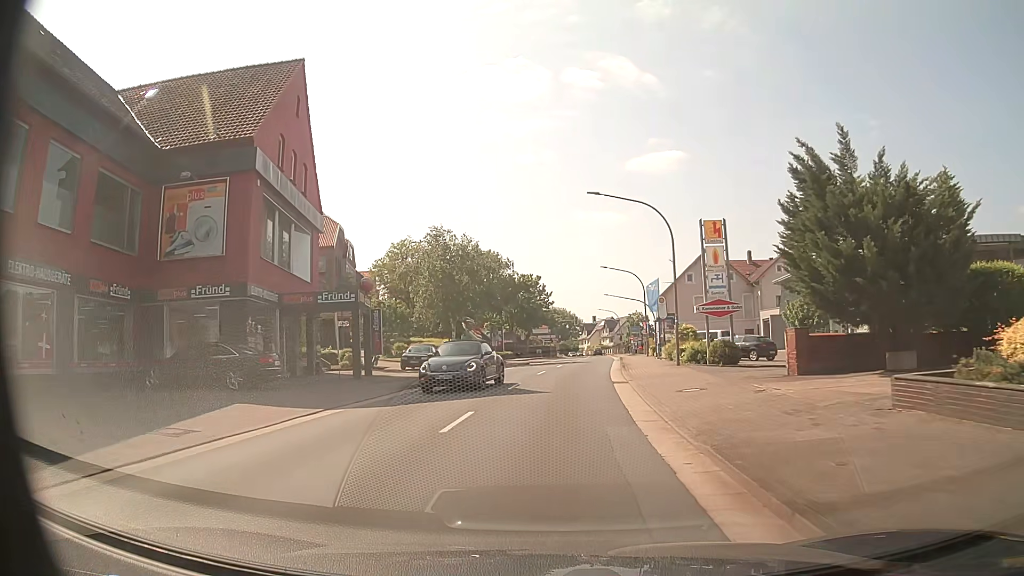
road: primary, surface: asphalt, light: Day
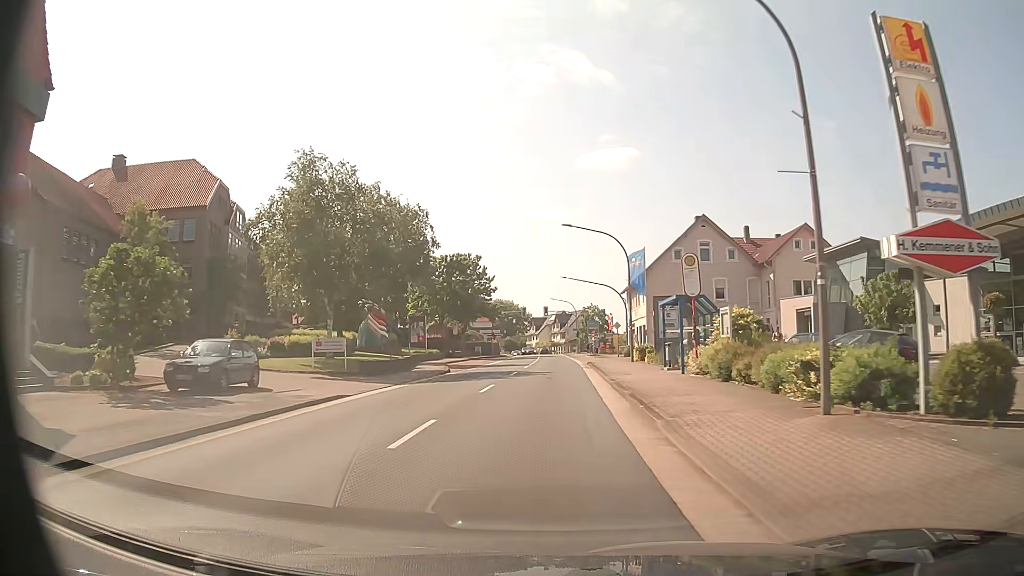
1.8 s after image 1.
(+0.7, +20.1) m; +5°
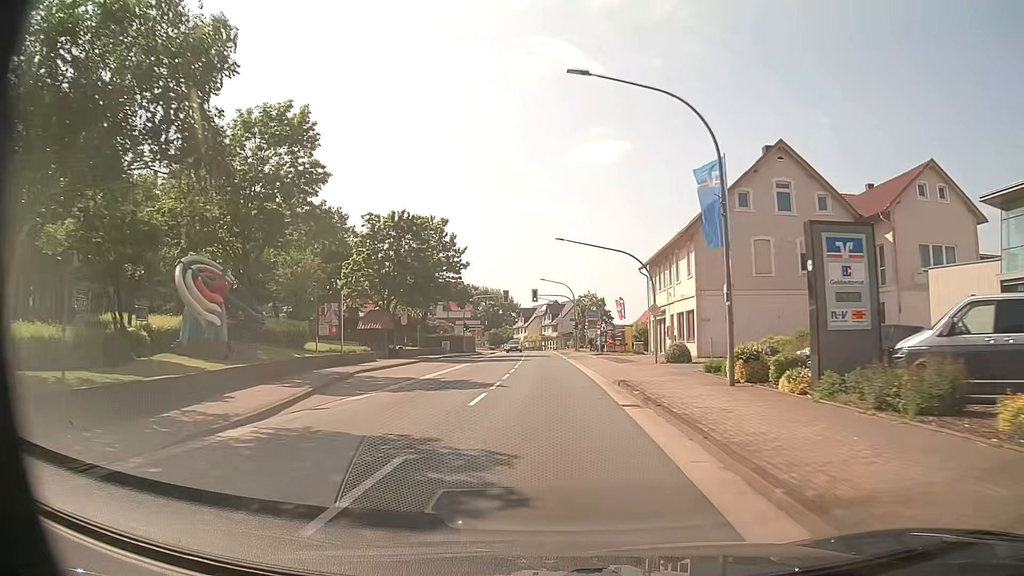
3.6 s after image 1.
(+0.1, +22.1) m; 0°
(0, +10) (0, +20) (0, +30) (0, +40) (0, +50) (0, +60) (0, +70) (-1, +80) (-1, +90) (-1, +100) m
